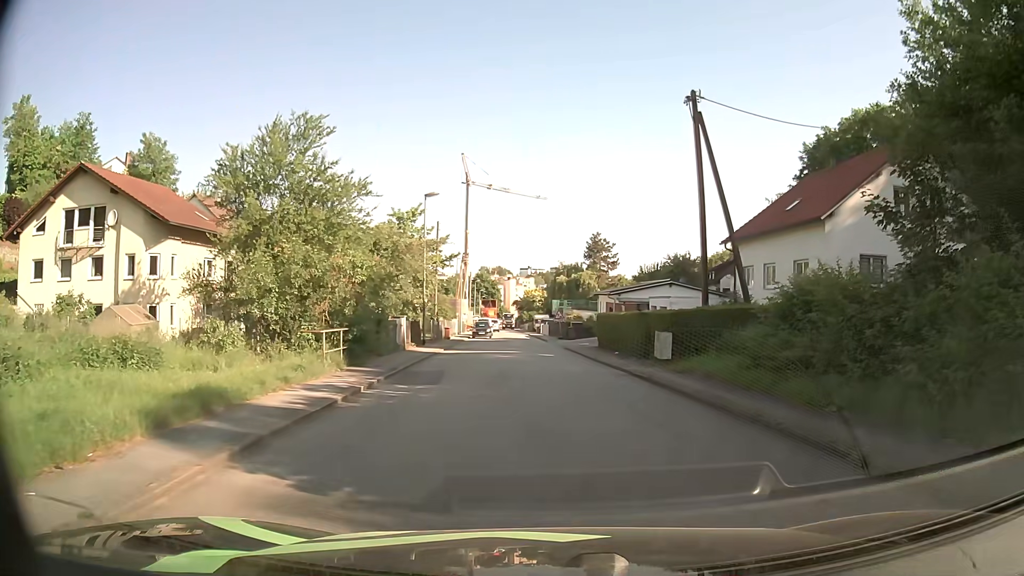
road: residential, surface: asphalt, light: Day
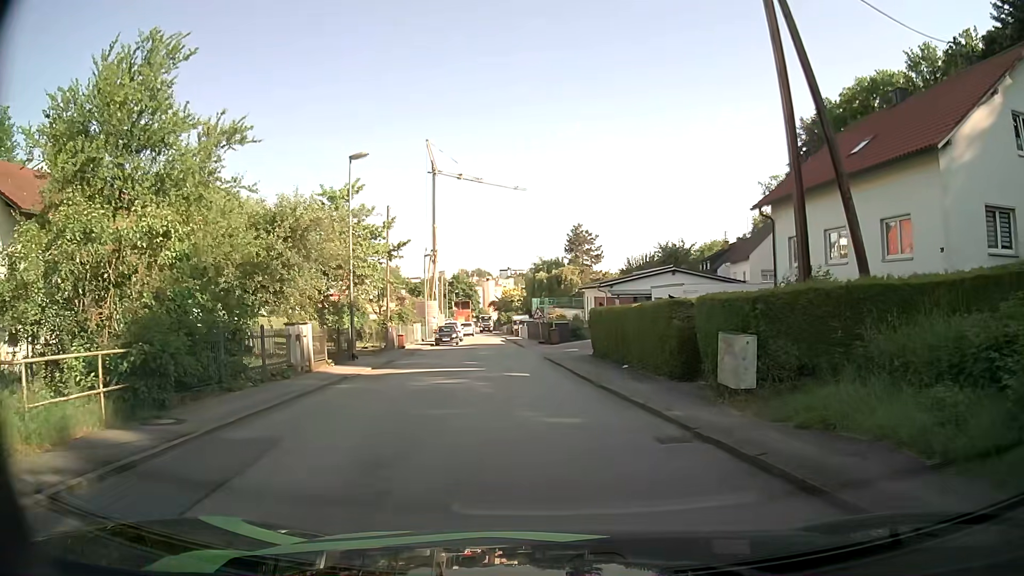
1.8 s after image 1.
(+0.1, +9.9) m; +1°
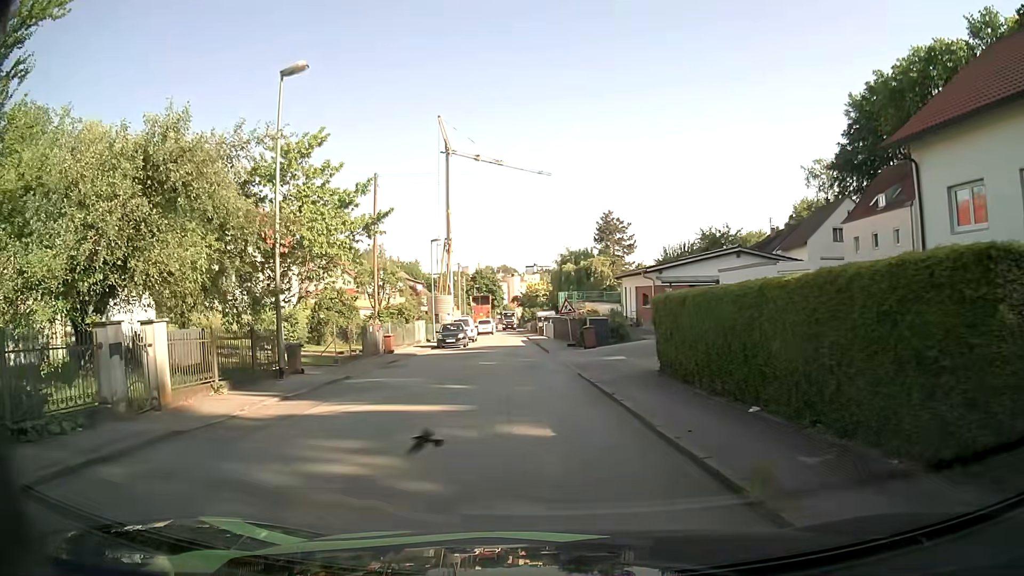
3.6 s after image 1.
(-0.2, +9.8) m; -2°
